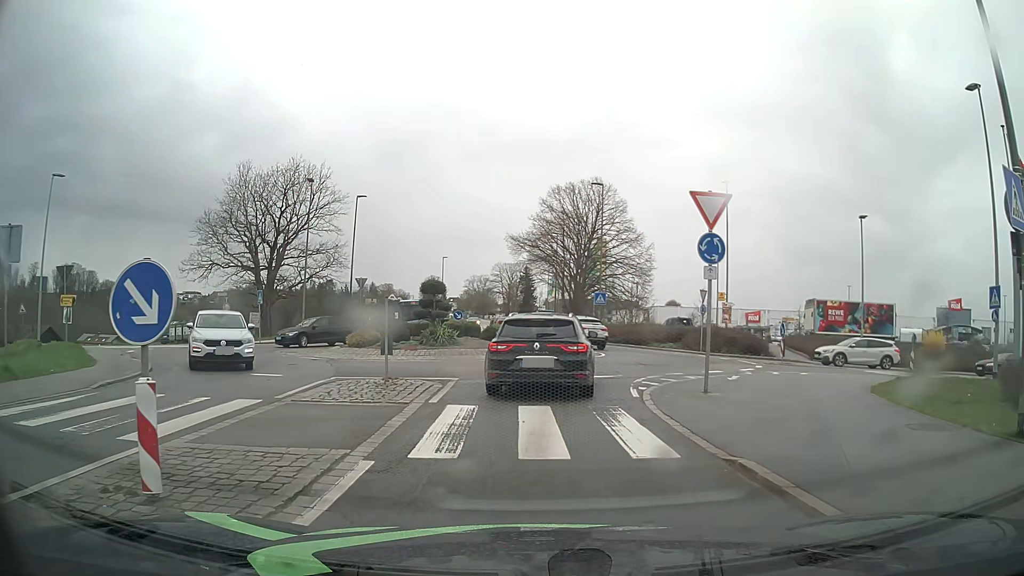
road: tertiary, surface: asphalt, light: Day
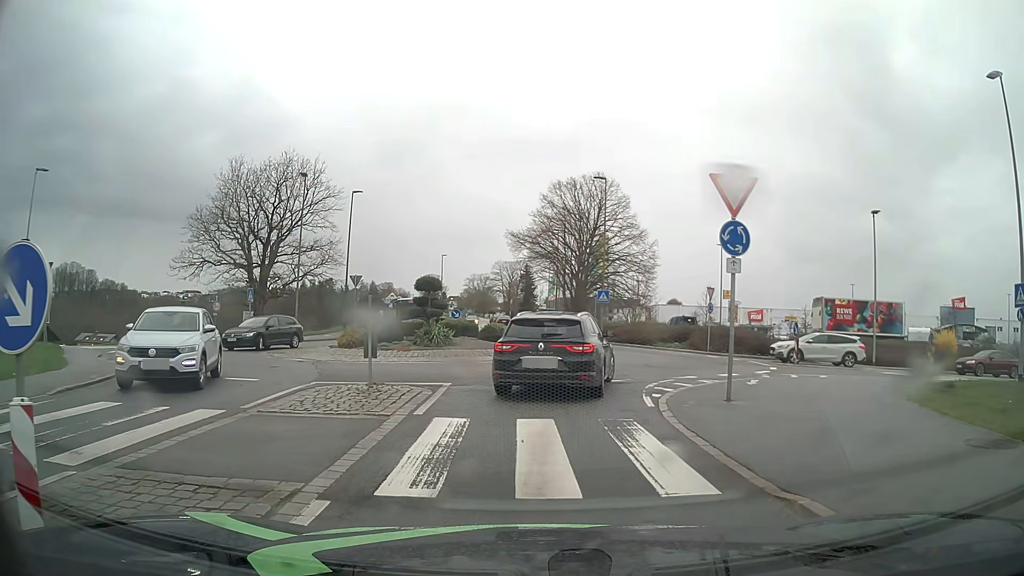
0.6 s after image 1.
(0.0, +1.3) m; -1°
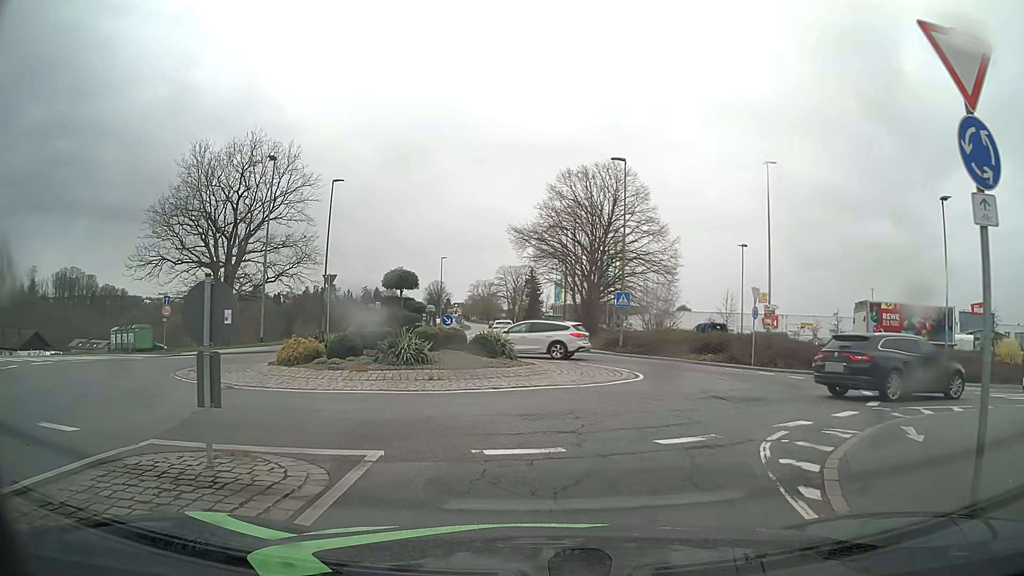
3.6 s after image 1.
(0.0, +7.0) m; -1°
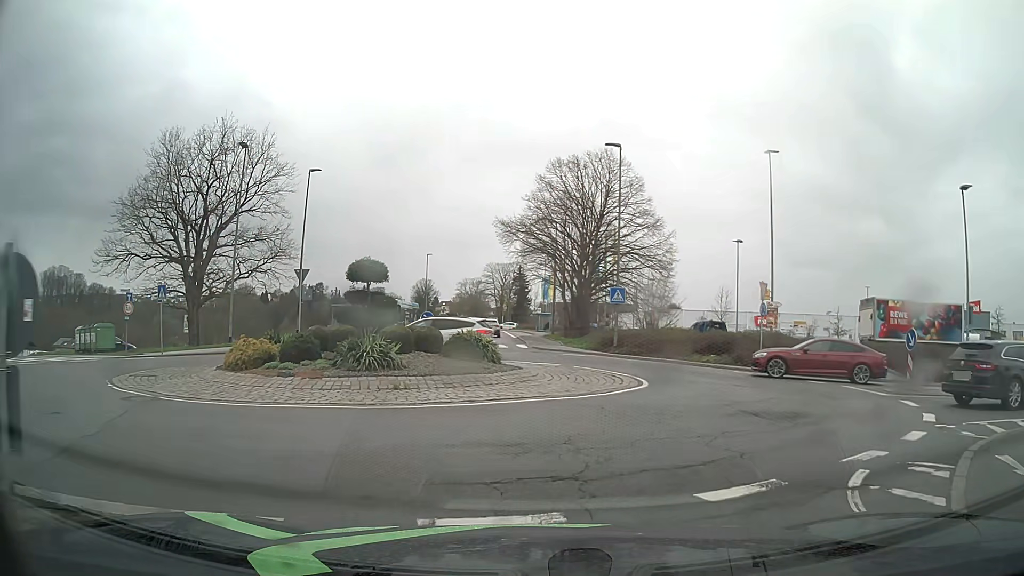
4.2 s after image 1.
(0.0, +2.7) m; +1°
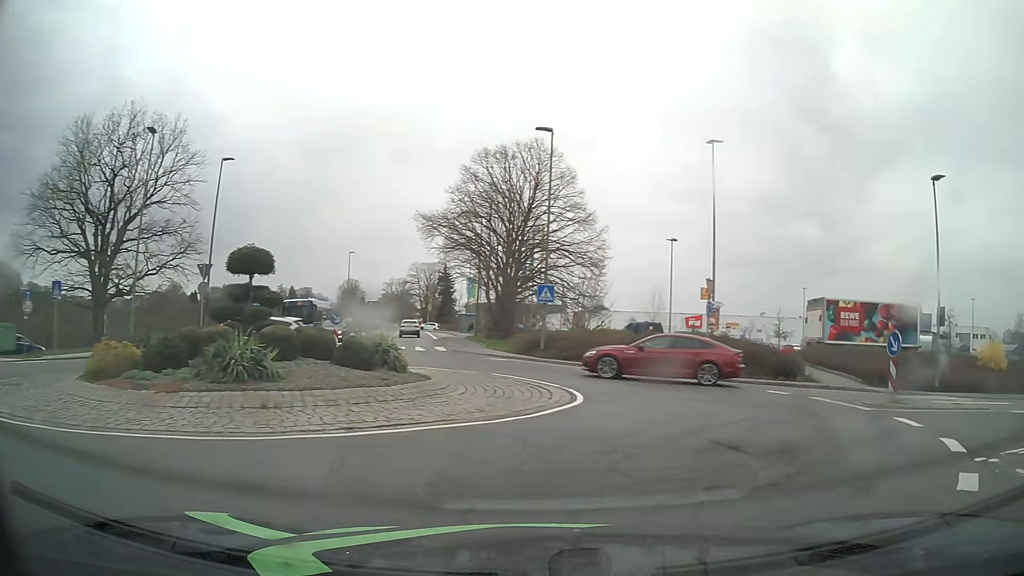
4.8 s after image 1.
(+0.2, +3.0) m; +7°
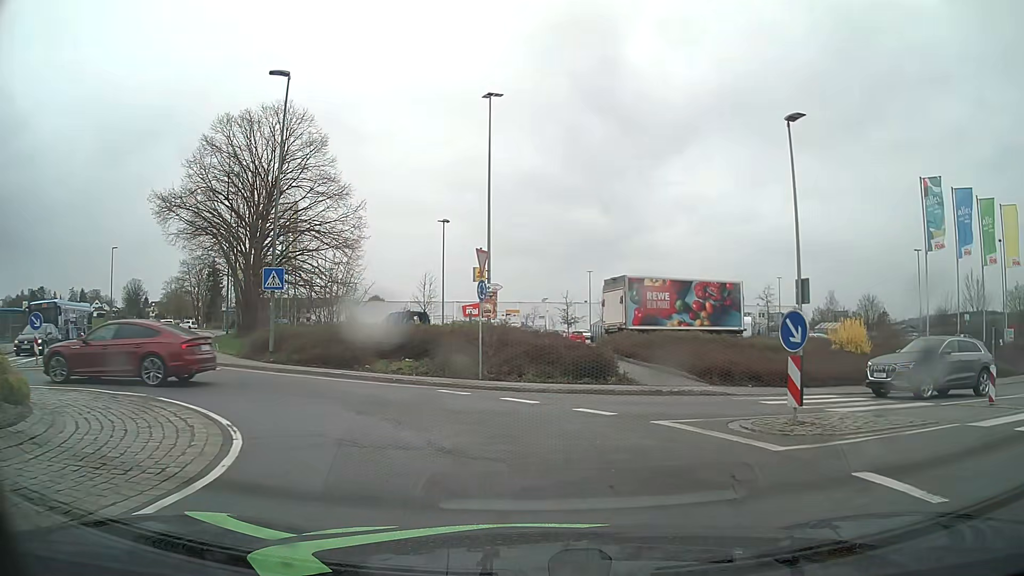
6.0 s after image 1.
(+1.2, +6.5) m; +19°
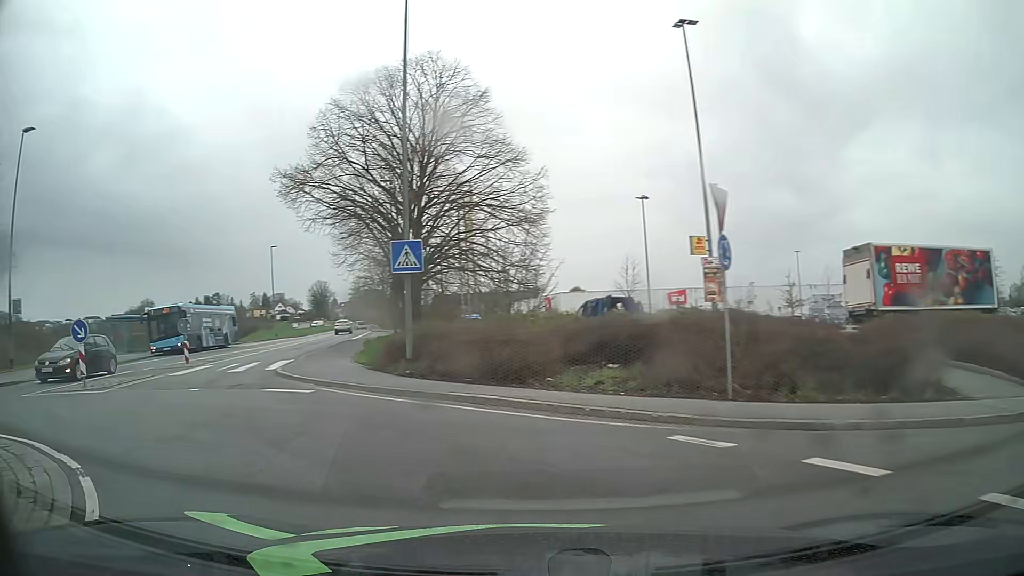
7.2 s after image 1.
(-0.8, +7.1) m; -16°
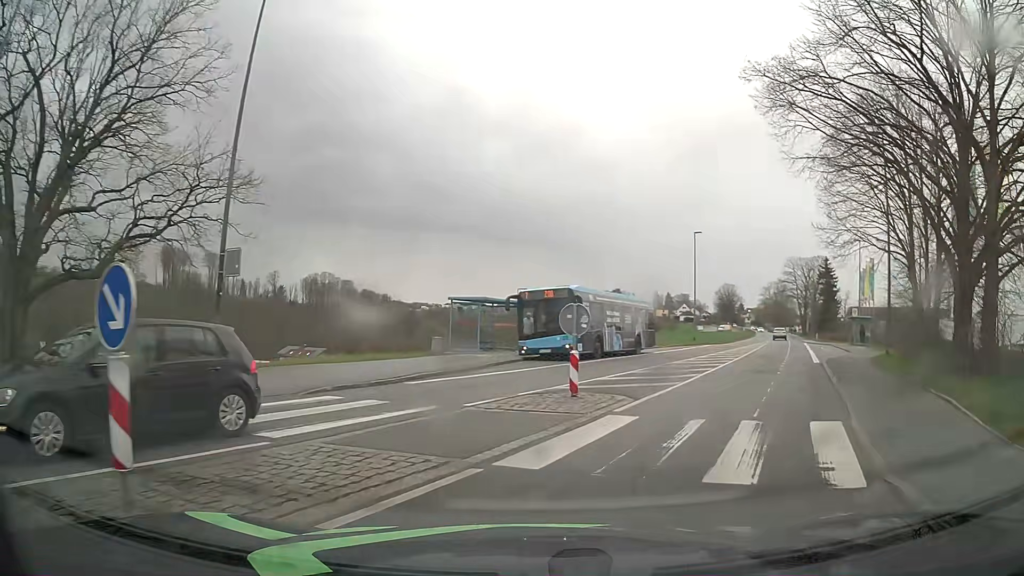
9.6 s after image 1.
(-6.3, +12.3) m; -35°
